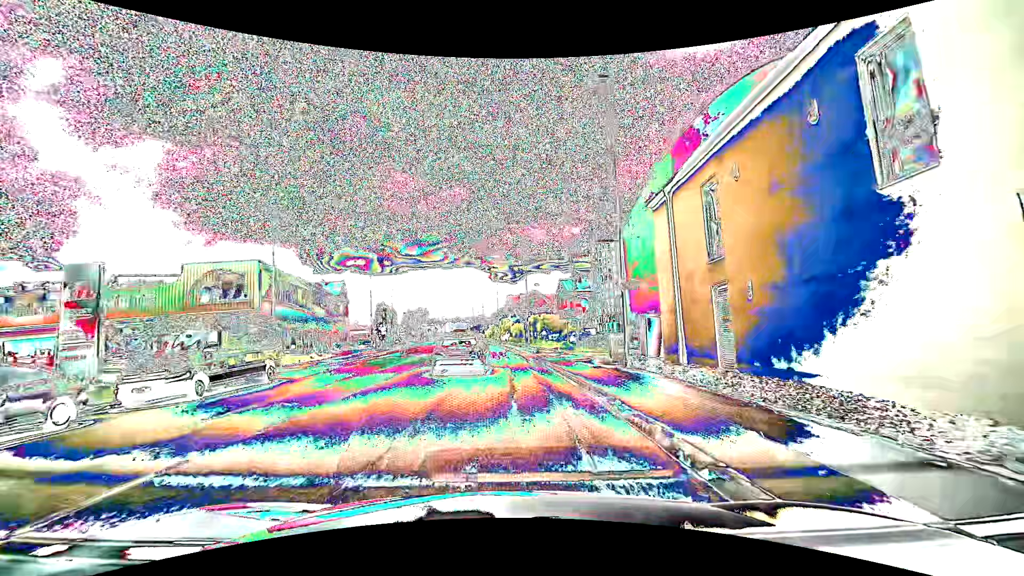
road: tertiary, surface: asphalt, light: Day
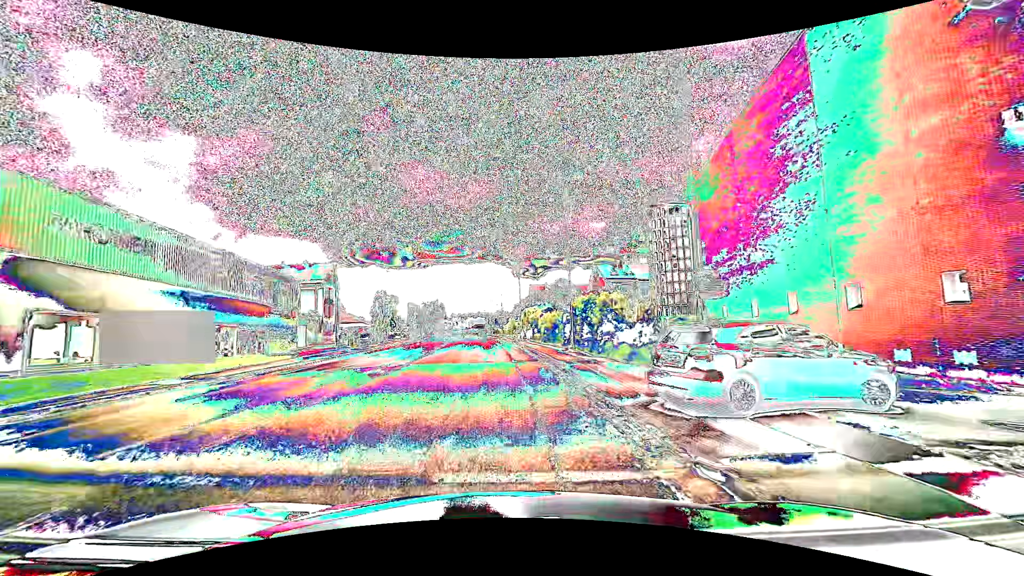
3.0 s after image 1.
(-0.5, +20.3) m; -3°
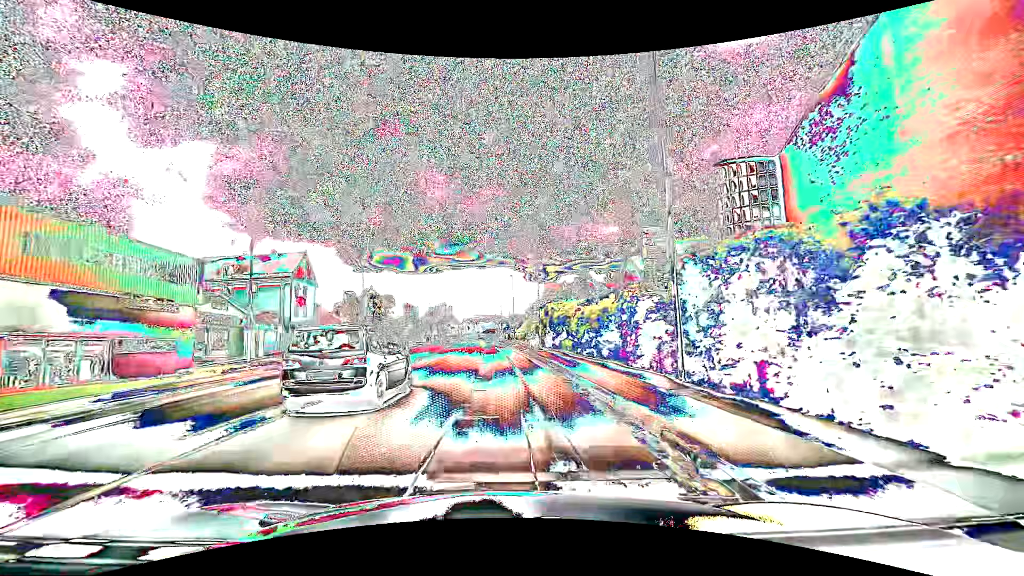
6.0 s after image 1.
(-0.1, +16.9) m; 0°
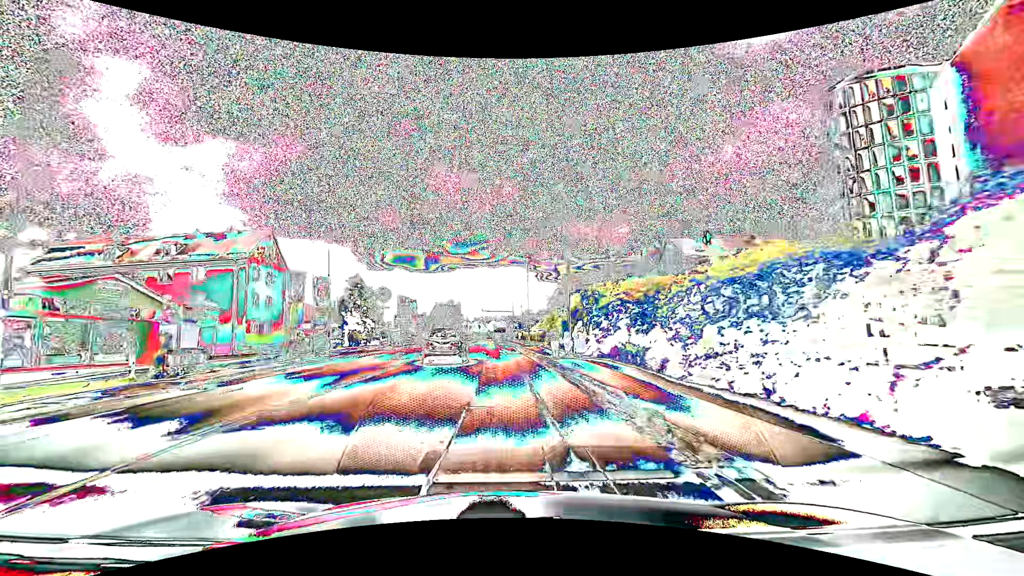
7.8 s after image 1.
(-0.6, +14.5) m; -3°
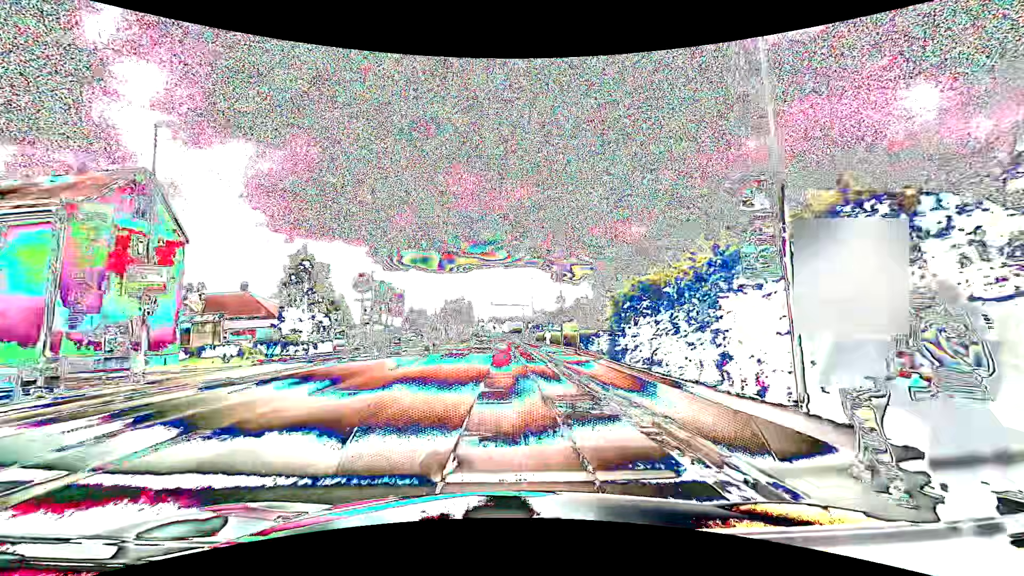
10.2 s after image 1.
(-0.5, +23.0) m; -2°
(0, +10) (0, +20) (0, +30) (0, +40) (0, +50) (0, +60) (0, +70) (0, +80) (0, +90) (0, +100) m
